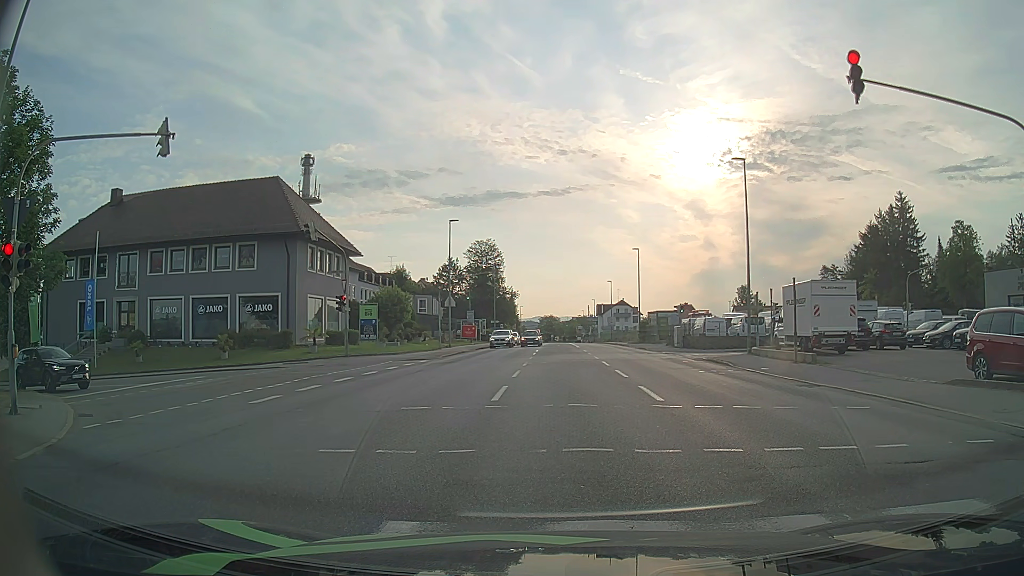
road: tertiary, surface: asphalt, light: Day
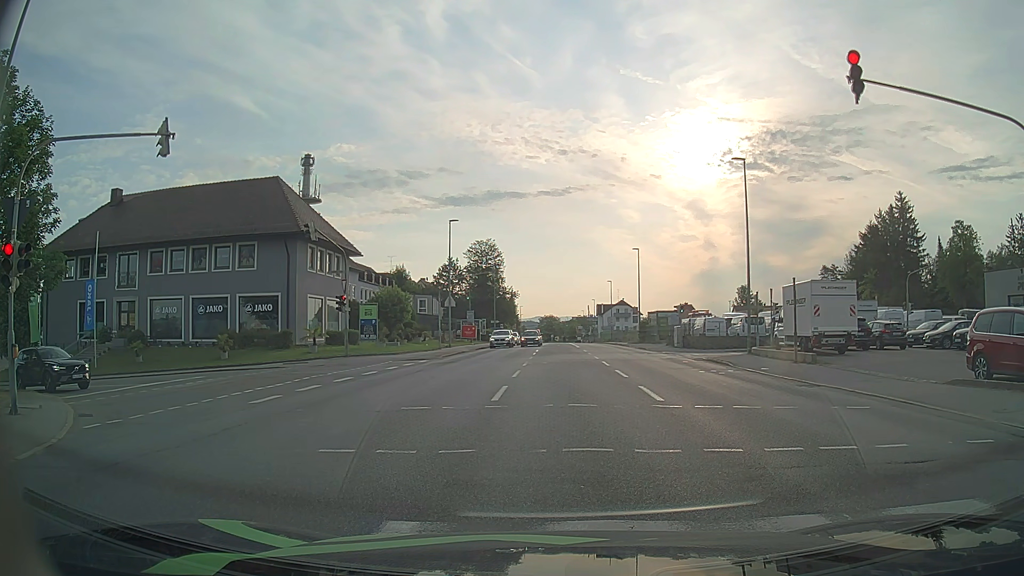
(0.0, 0.0) m; 0°
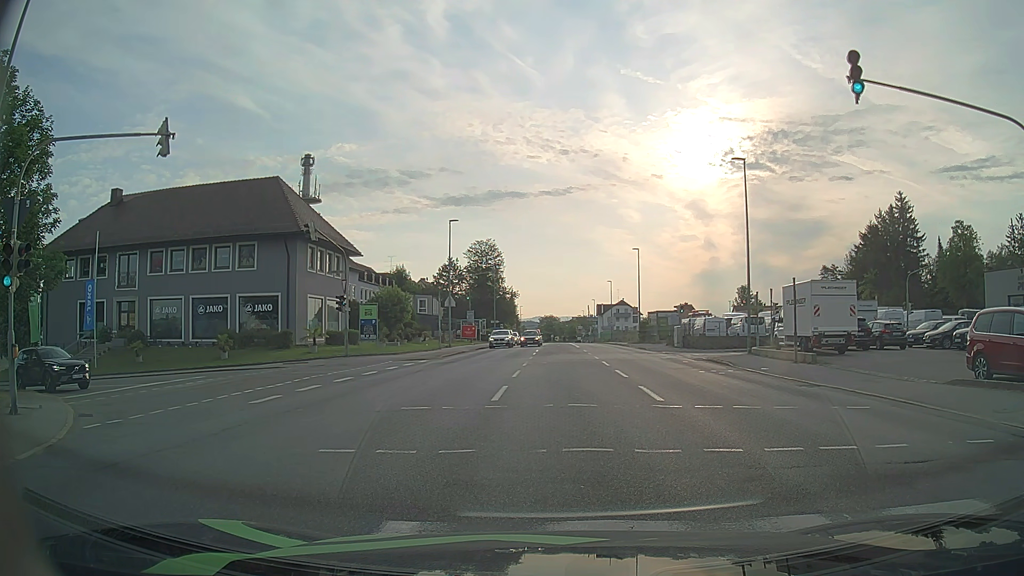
(0.0, 0.0) m; 0°
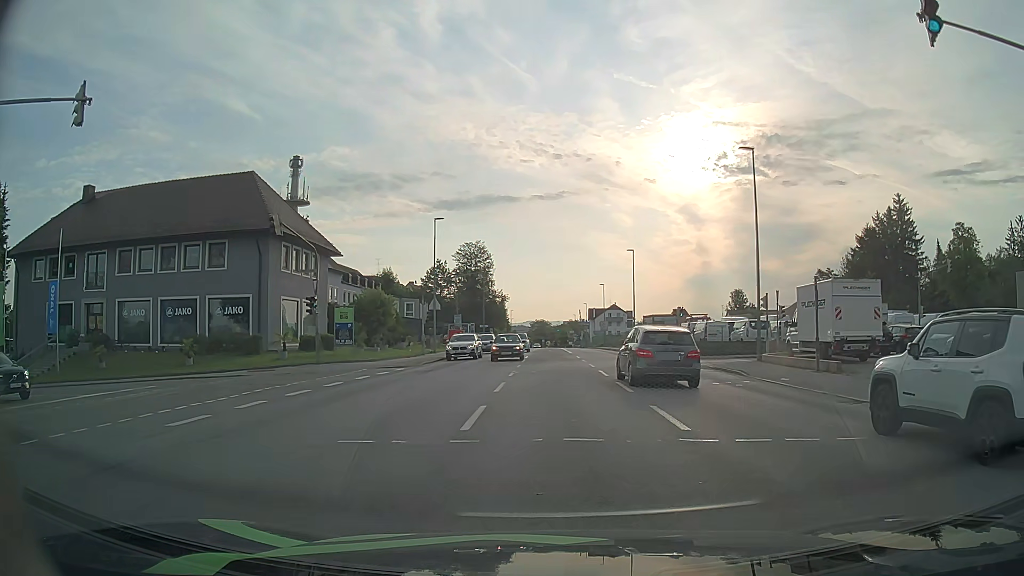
(0.0, +3.2) m; 0°
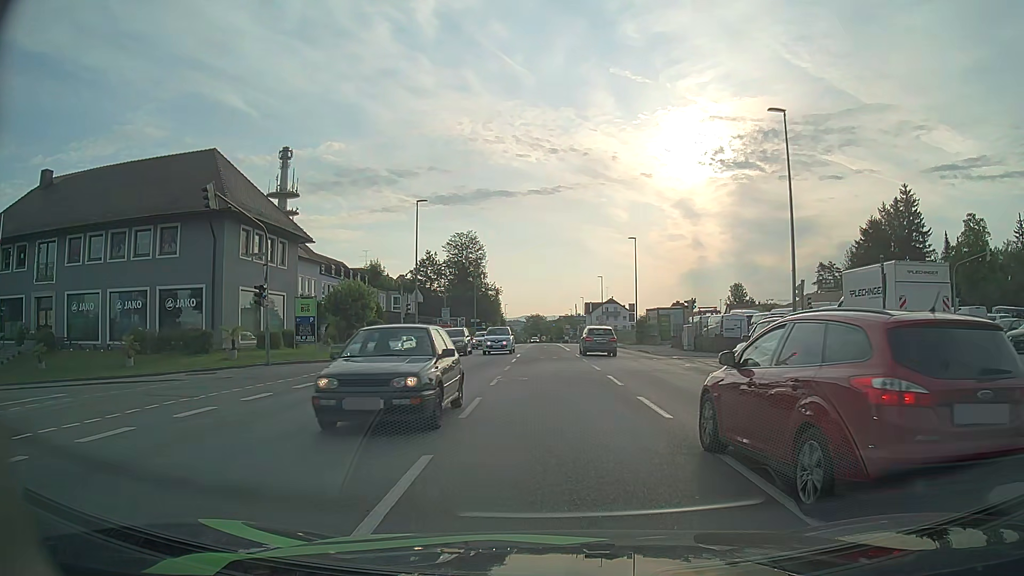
(+0.1, +5.4) m; -1°
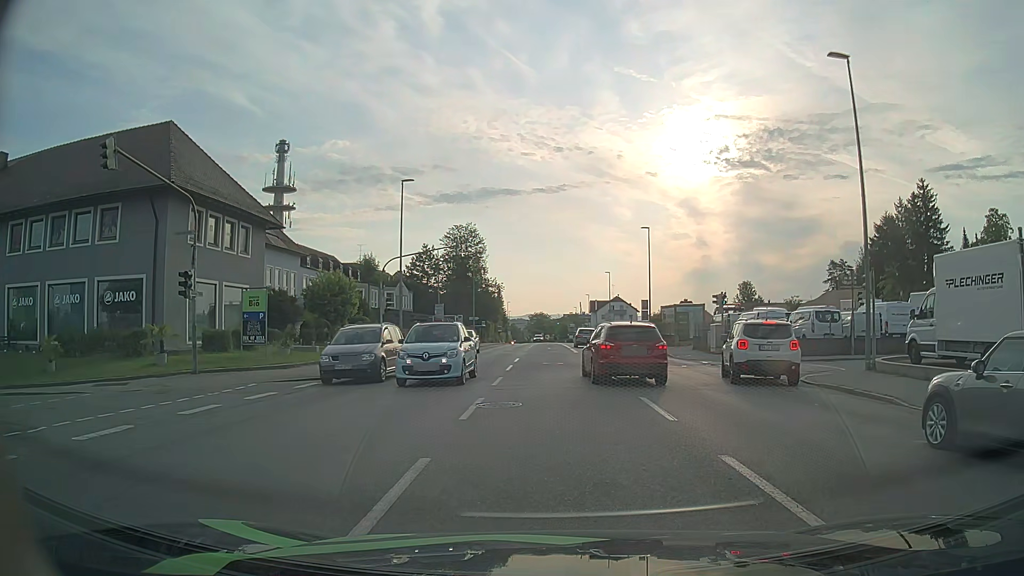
(+0.1, +6.1) m; 0°
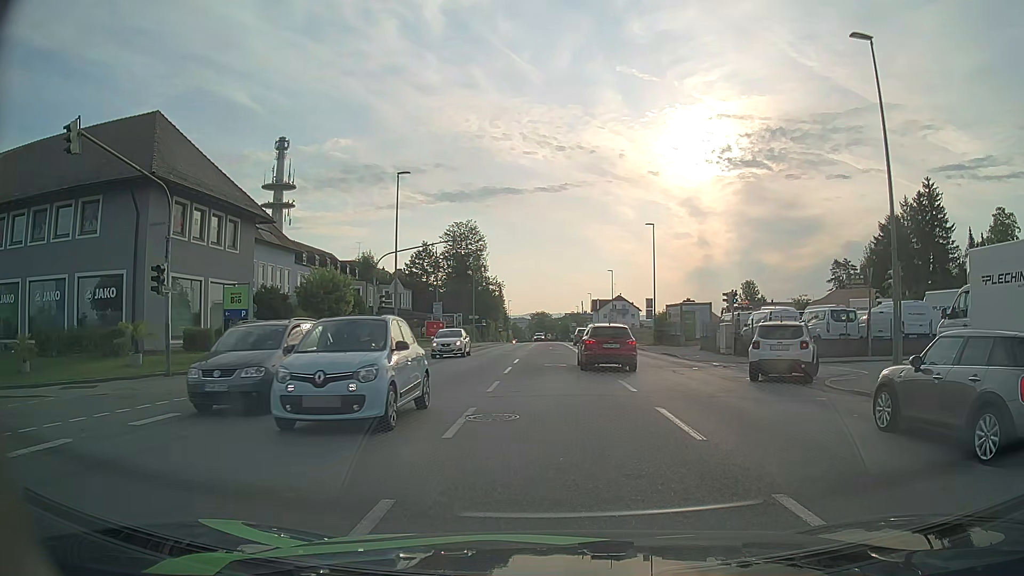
(0.0, +1.7) m; 0°
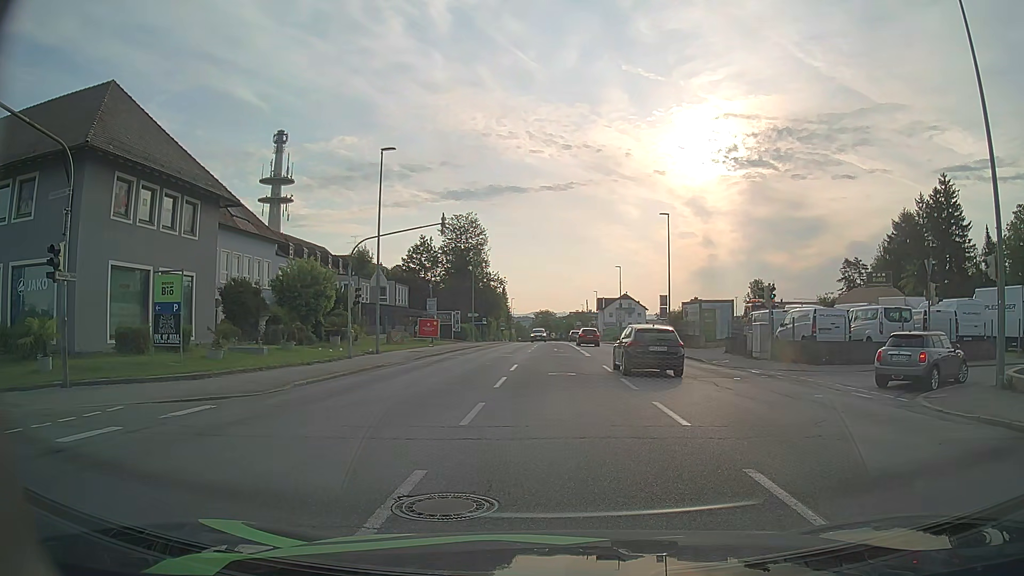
(0.0, +4.9) m; +1°
